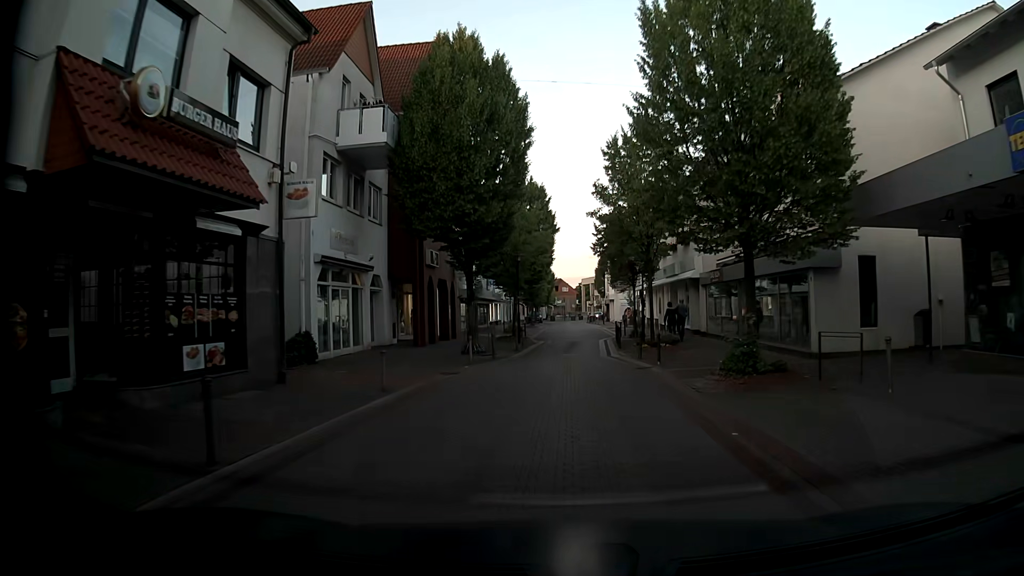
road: residential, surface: paving_stones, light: Day
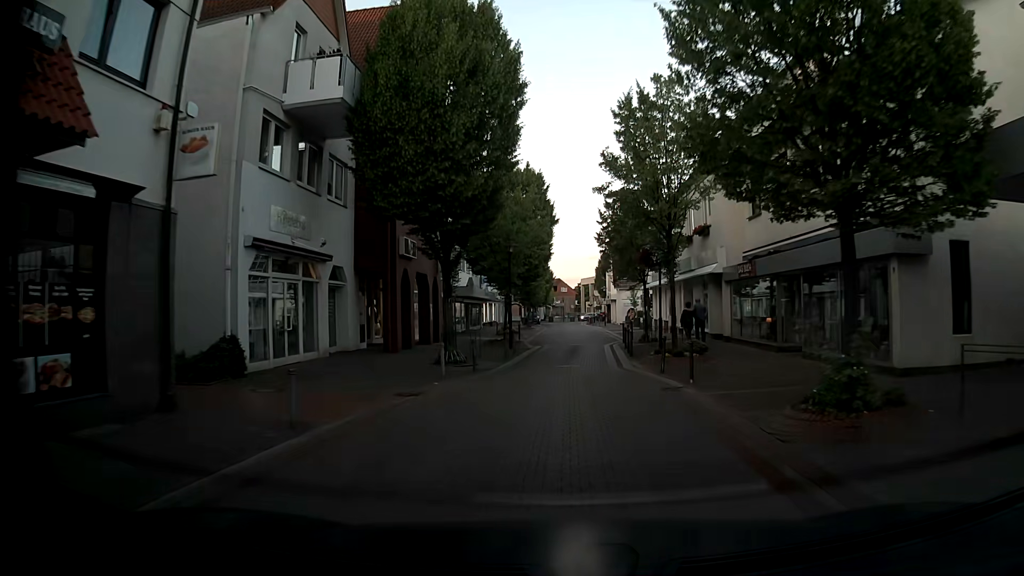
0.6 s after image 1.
(0.0, +4.5) m; 0°
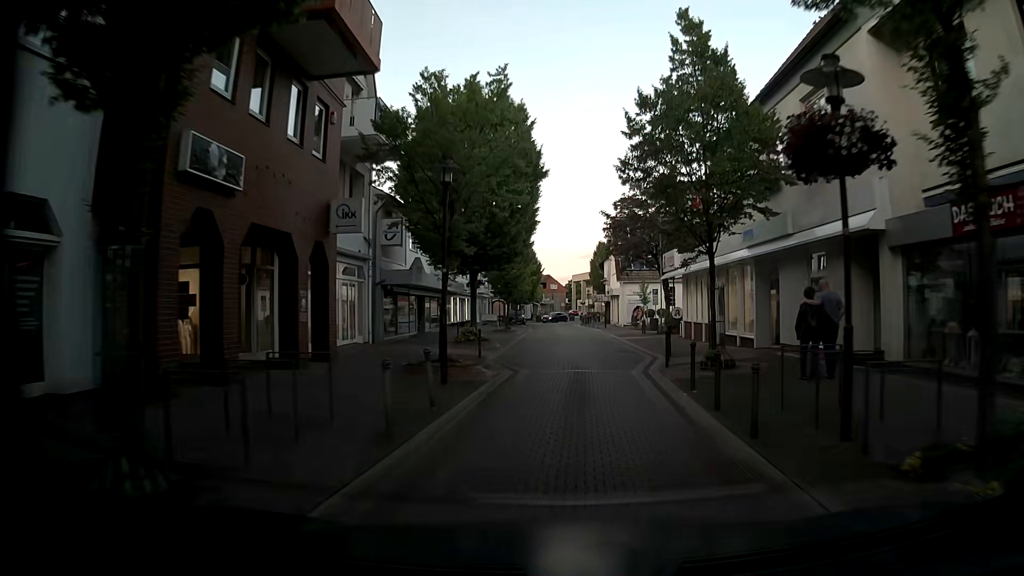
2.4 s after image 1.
(+0.1, +13.9) m; 0°
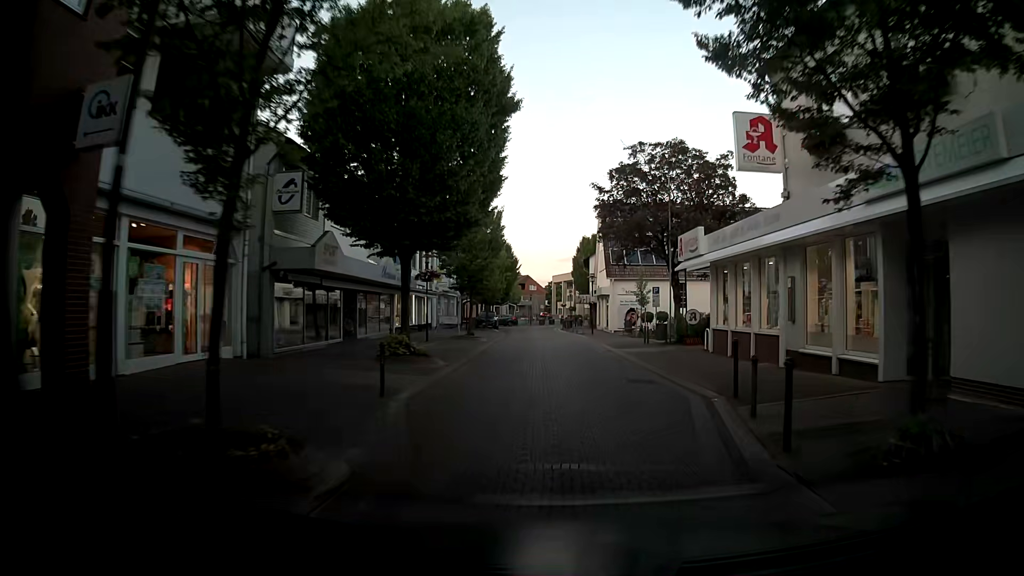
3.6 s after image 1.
(+0.3, +9.5) m; +3°
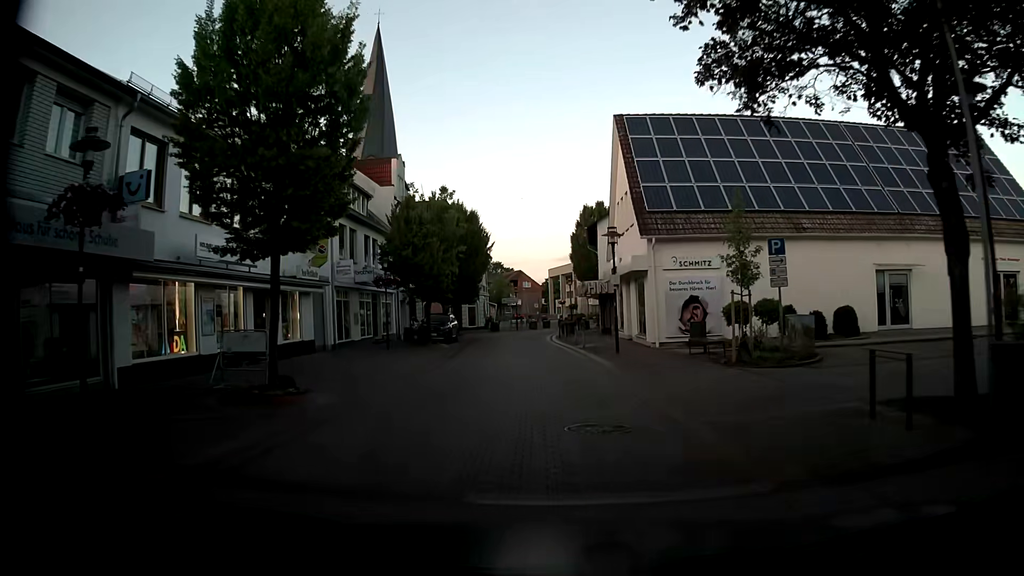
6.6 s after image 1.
(-0.1, +23.4) m; -1°
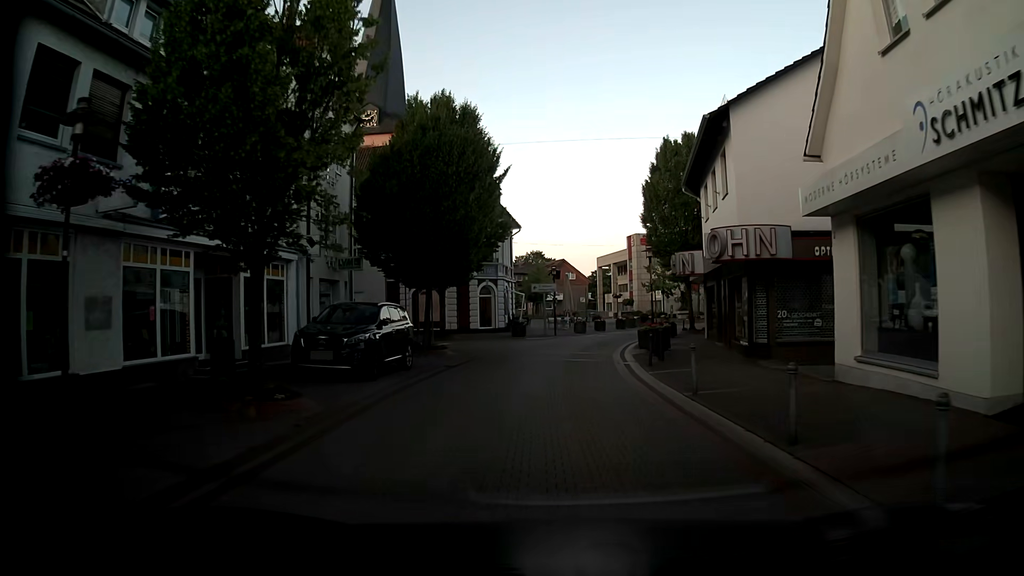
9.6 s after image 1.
(-1.0, +23.3) m; -3°
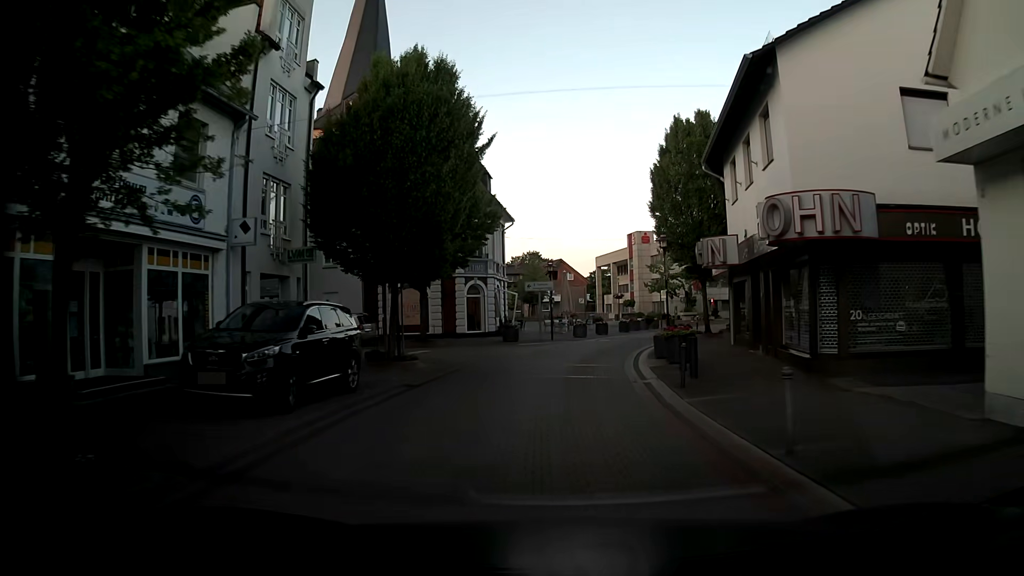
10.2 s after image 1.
(0.0, +4.7) m; 0°
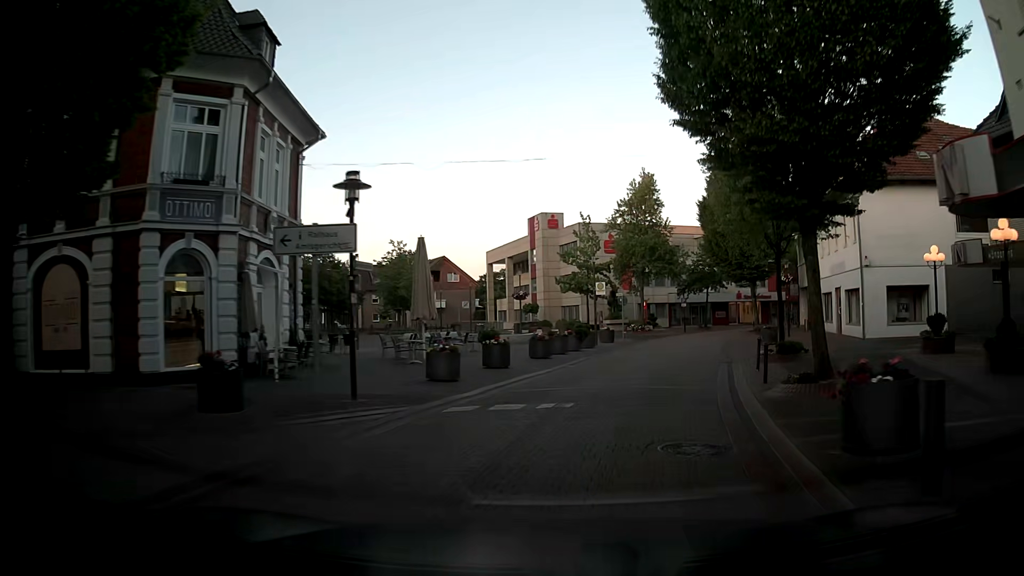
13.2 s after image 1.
(+0.8, +23.3) m; +9°
(+1, +10) (+2, +20) (+5, +30) (+7, +39) (+11, +48) (+16, +57) (+22, +65) (+30, +71) (+38, +76) (+47, +82) m
